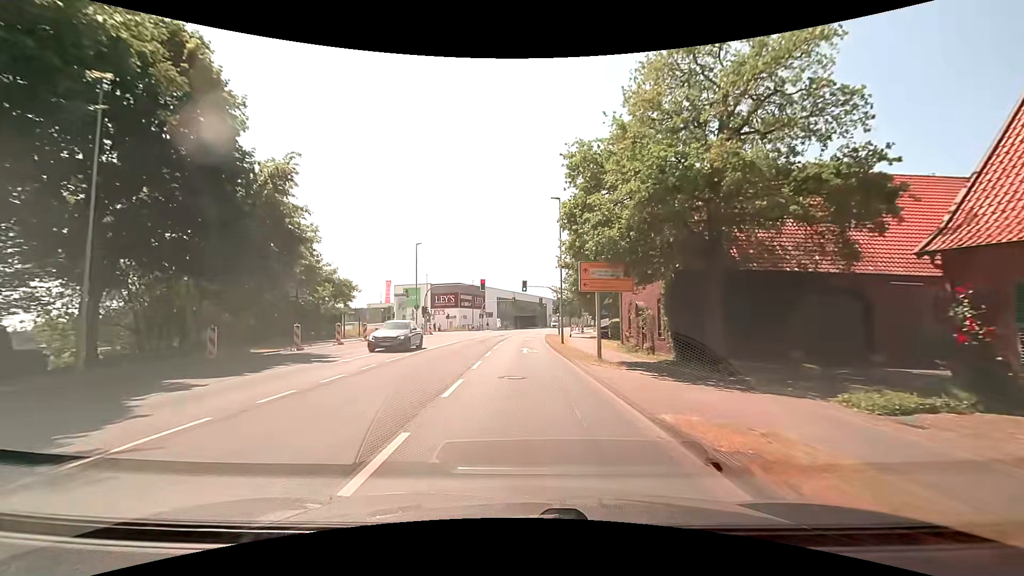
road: secondary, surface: asphalt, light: Day
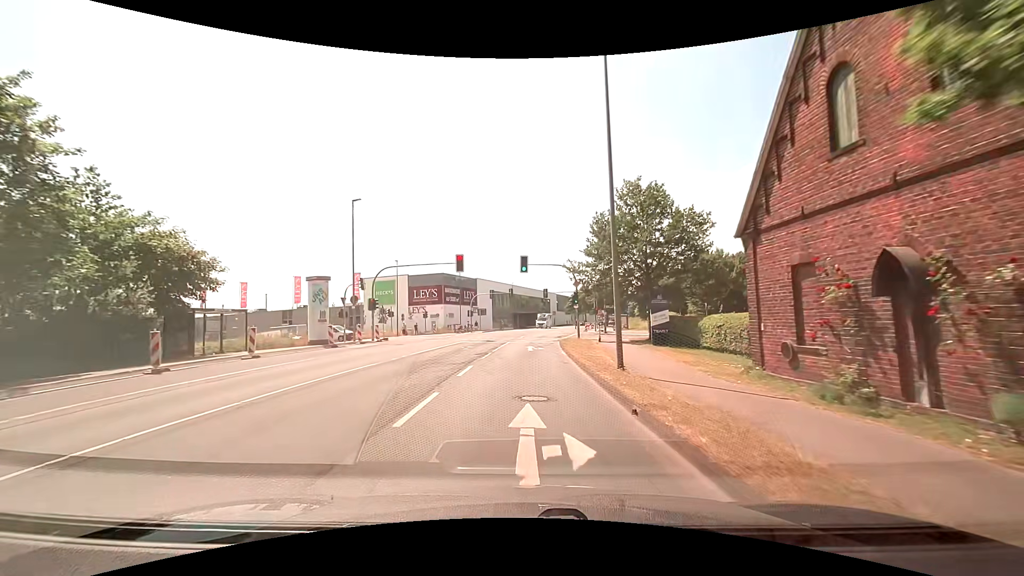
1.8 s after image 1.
(0.0, +20.7) m; -1°
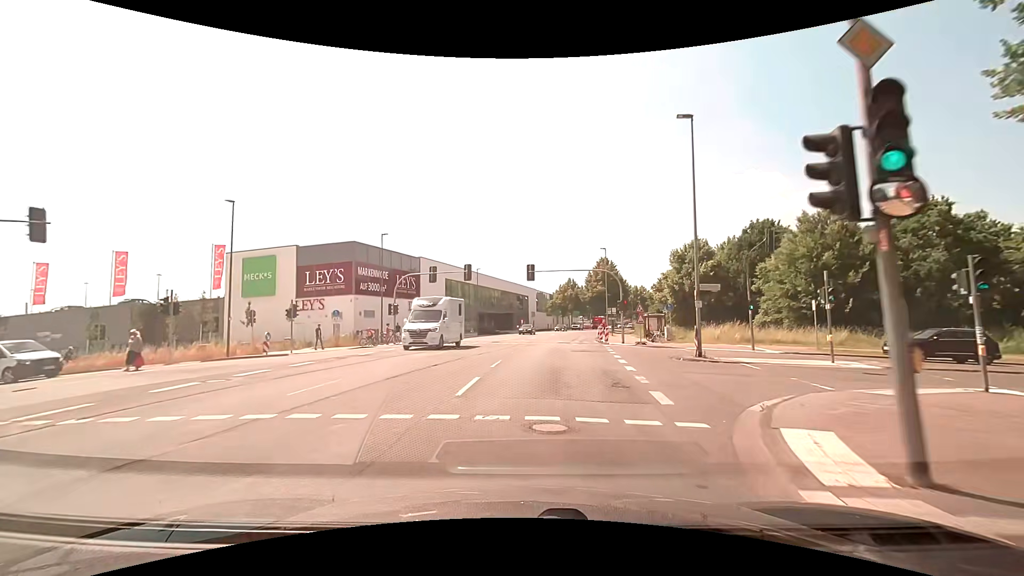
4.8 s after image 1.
(+0.8, +33.8) m; +4°
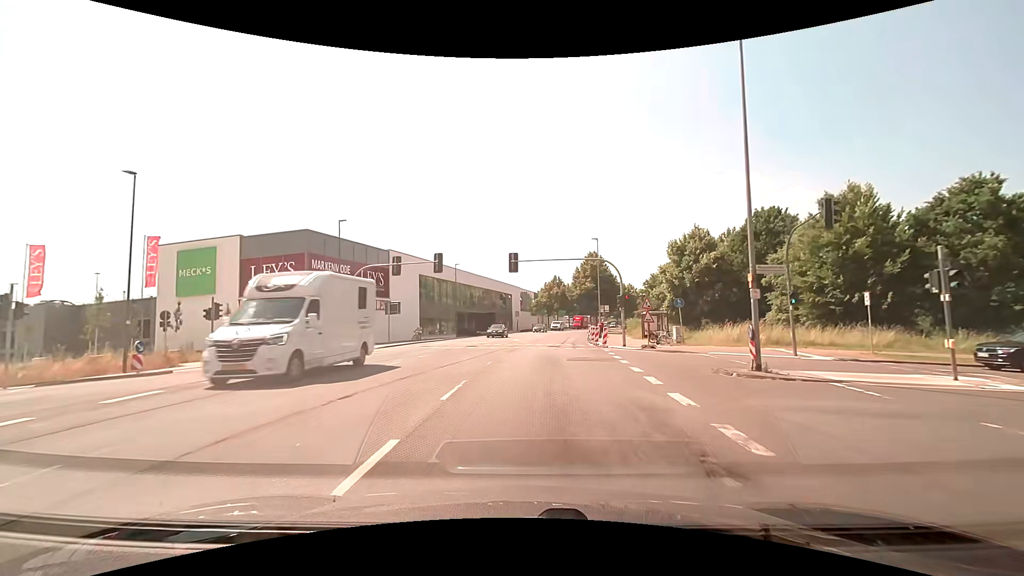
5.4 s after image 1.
(+0.1, +6.6) m; +2°
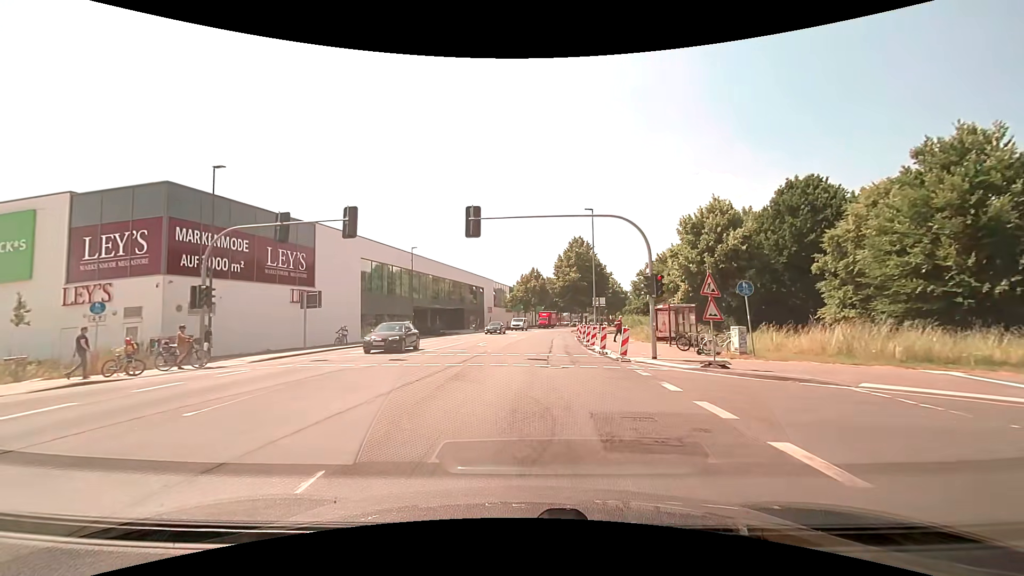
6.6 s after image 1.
(+0.3, +13.1) m; +3°
